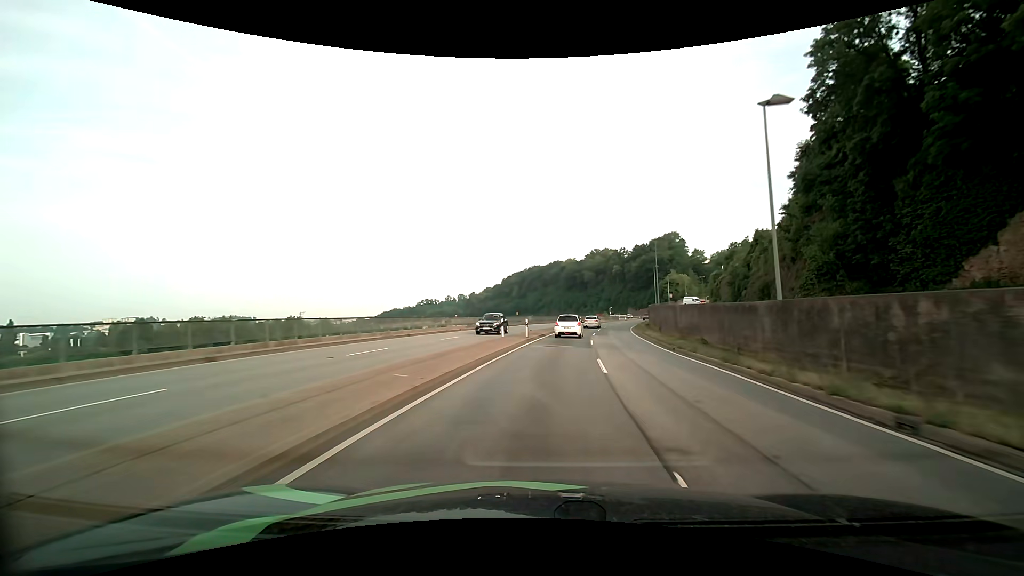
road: primary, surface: asphalt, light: Day
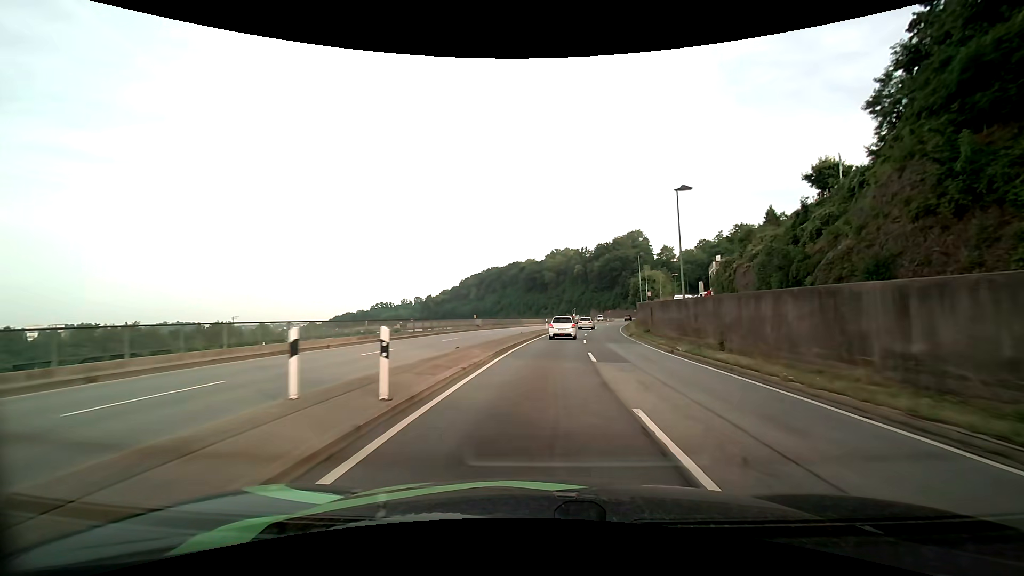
(+0.9, +21.8) m; +5°
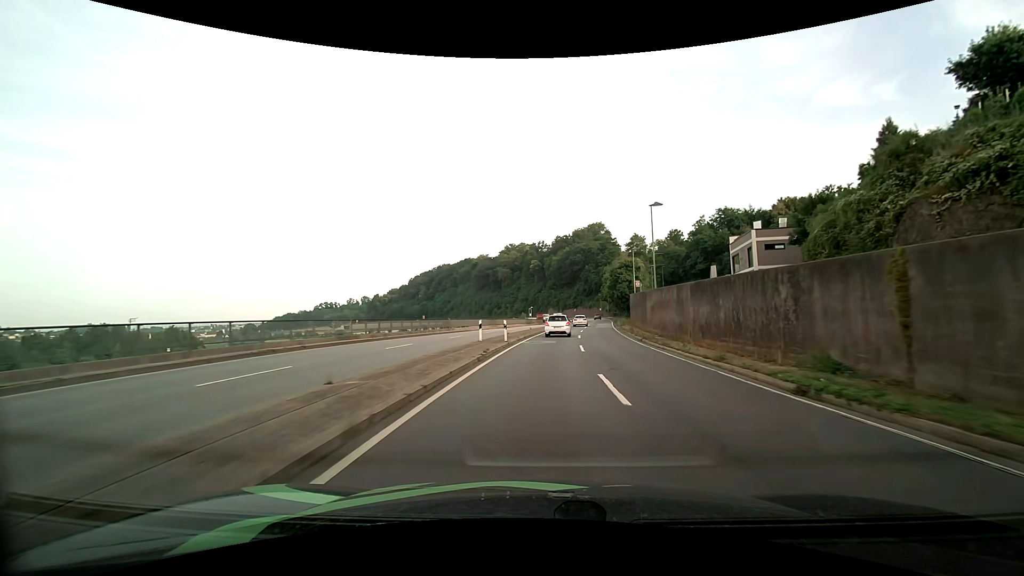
(+1.5, +32.1) m; +5°
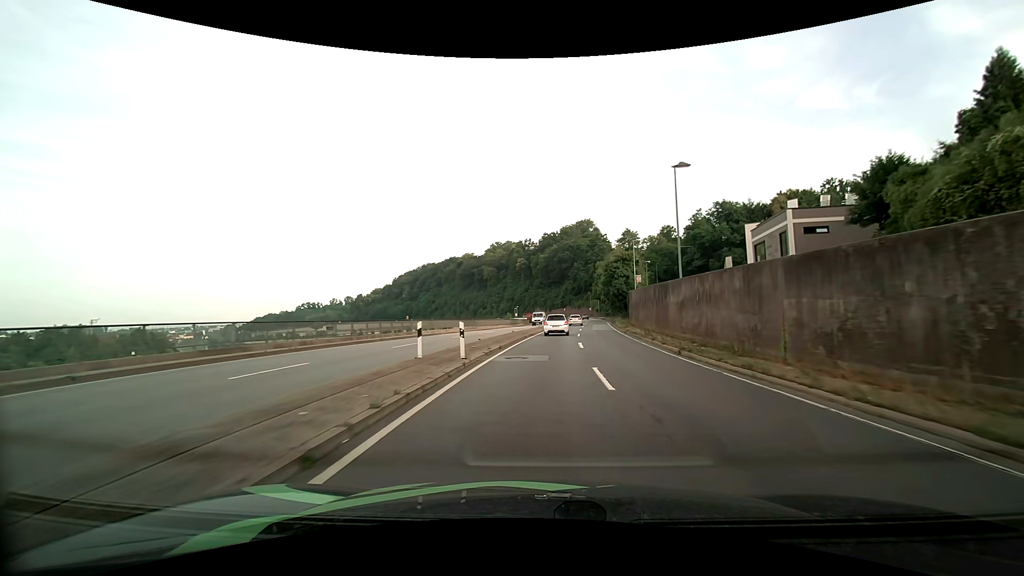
(+0.1, +10.7) m; +2°
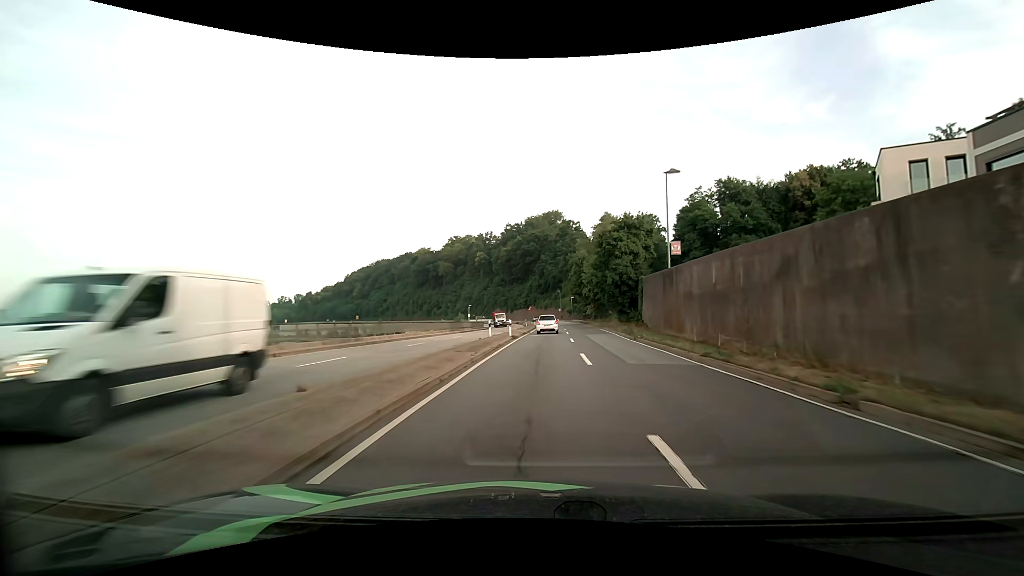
(+1.1, +32.0) m; +4°
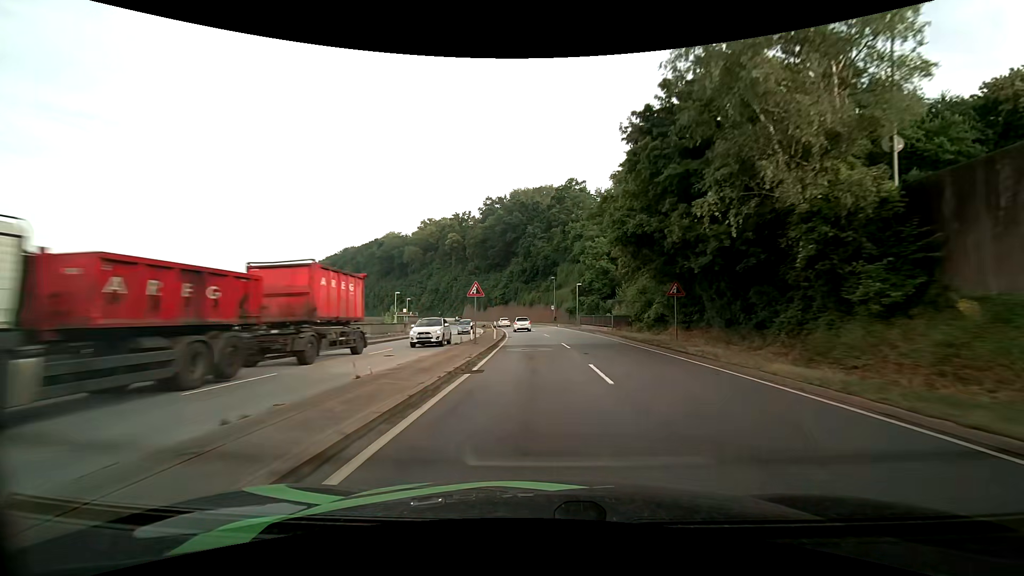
(+1.5, +52.8) m; +2°
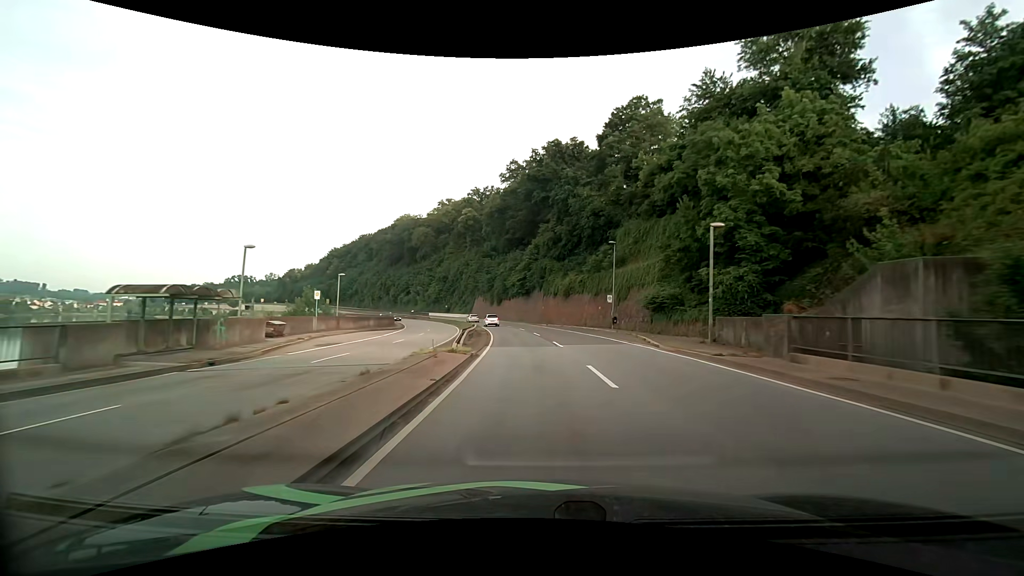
(-0.9, +42.0) m; -3°
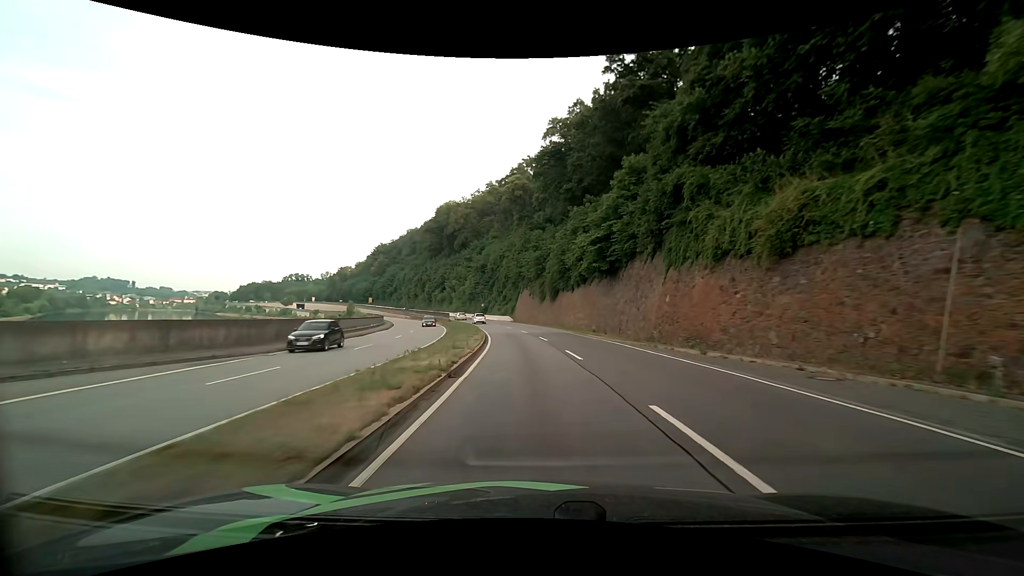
(-2.3, +42.1) m; -7°
(0, +10) (-1, +20) (-1, +30) (-2, +40) (-4, +50) (-5, +60) (-8, +69) (-10, +79) (-13, +89) (-16, +98) m
